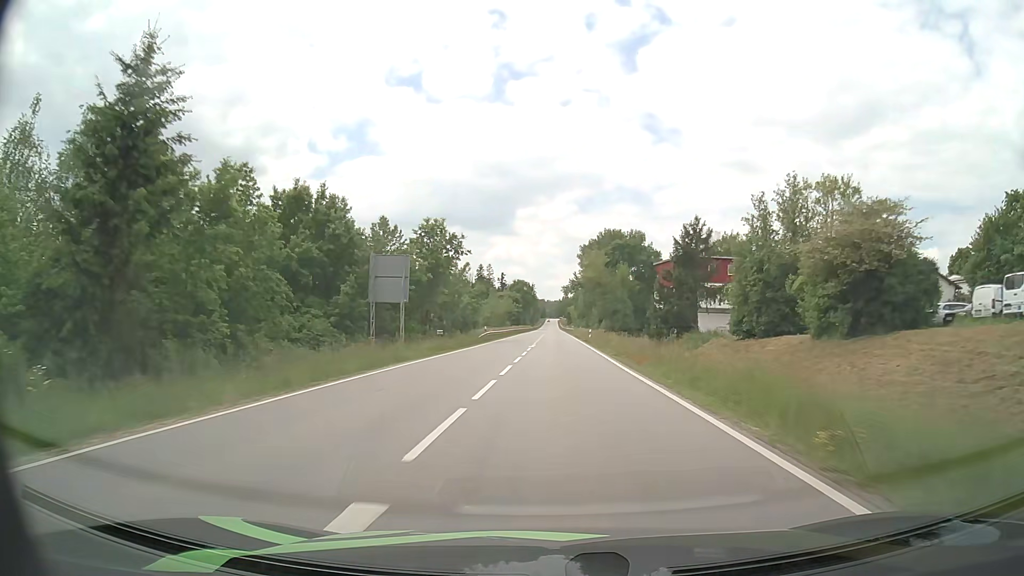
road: secondary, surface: asphalt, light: Day
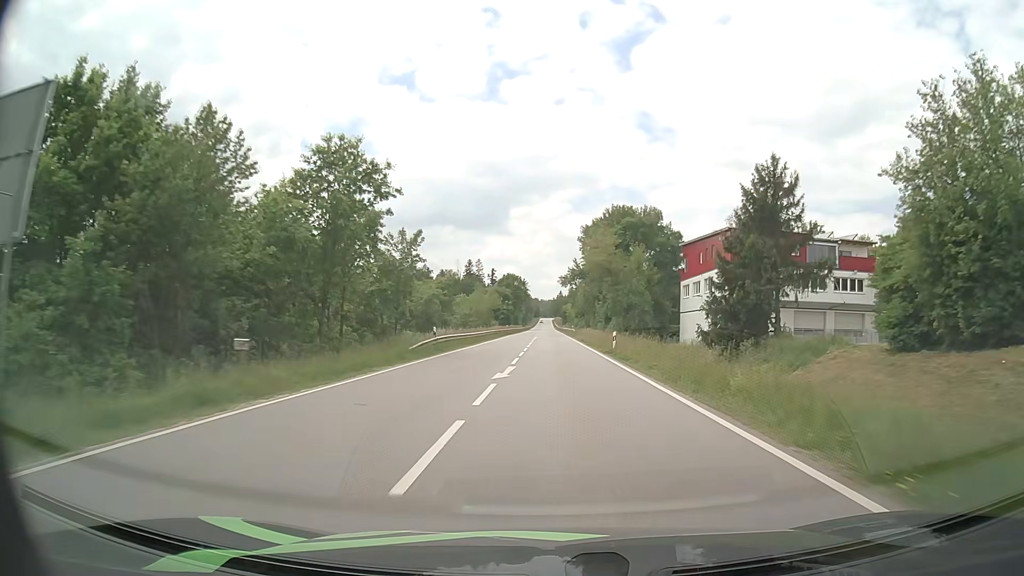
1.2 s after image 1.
(0.0, +24.9) m; 0°
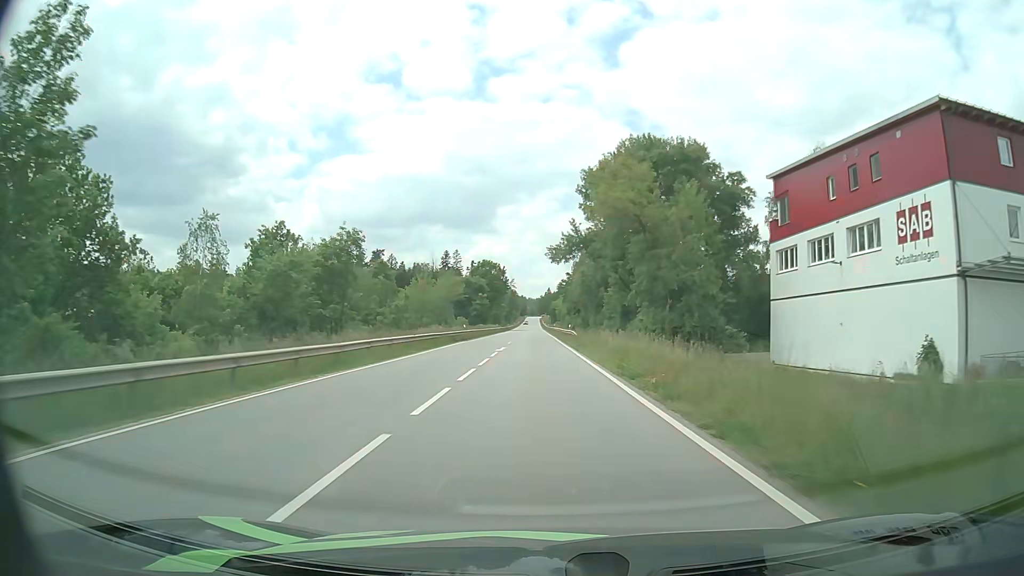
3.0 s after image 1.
(+0.6, +37.5) m; +1°
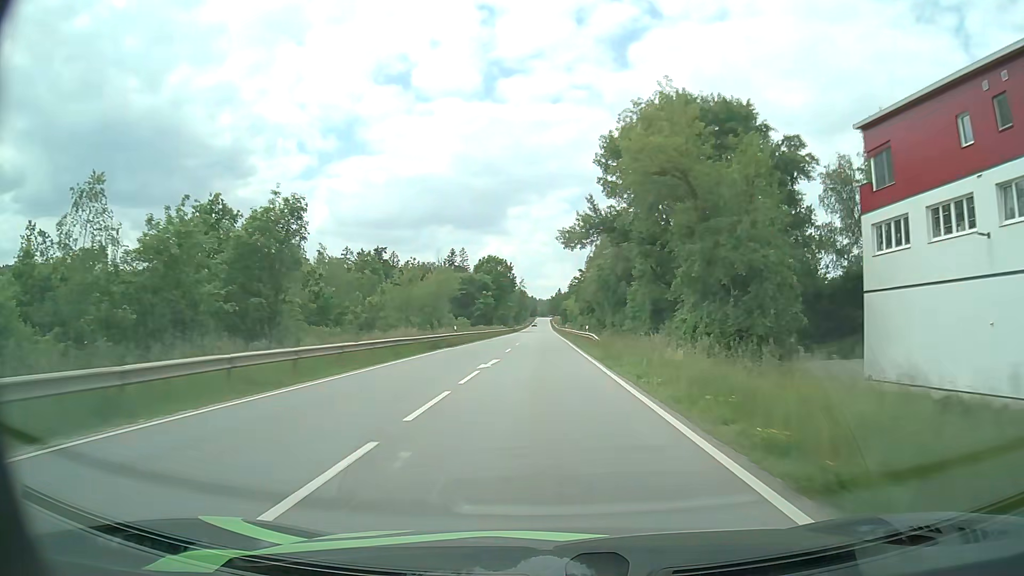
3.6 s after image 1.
(-0.1, +12.5) m; -1°
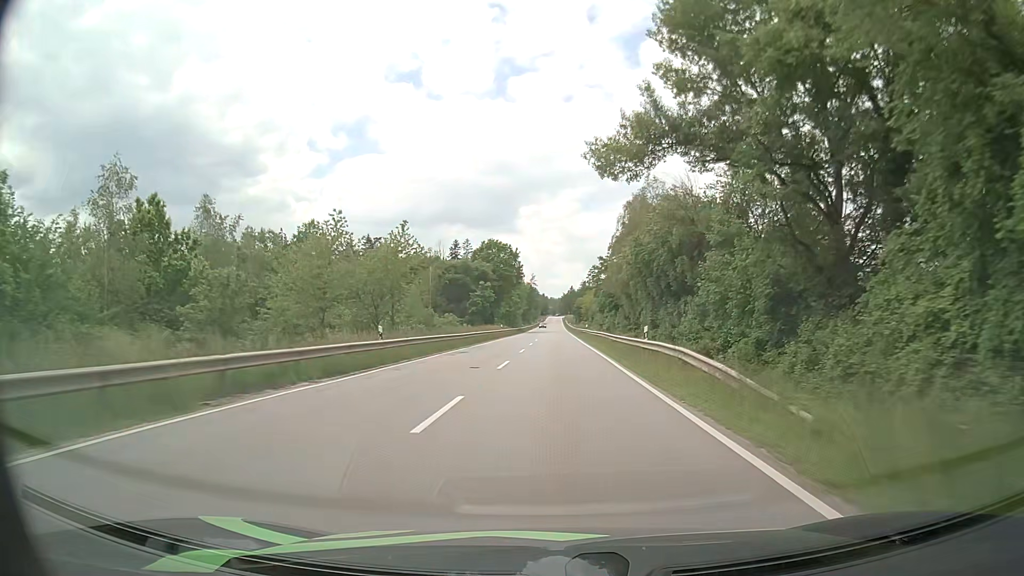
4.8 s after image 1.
(-0.3, +25.2) m; -1°
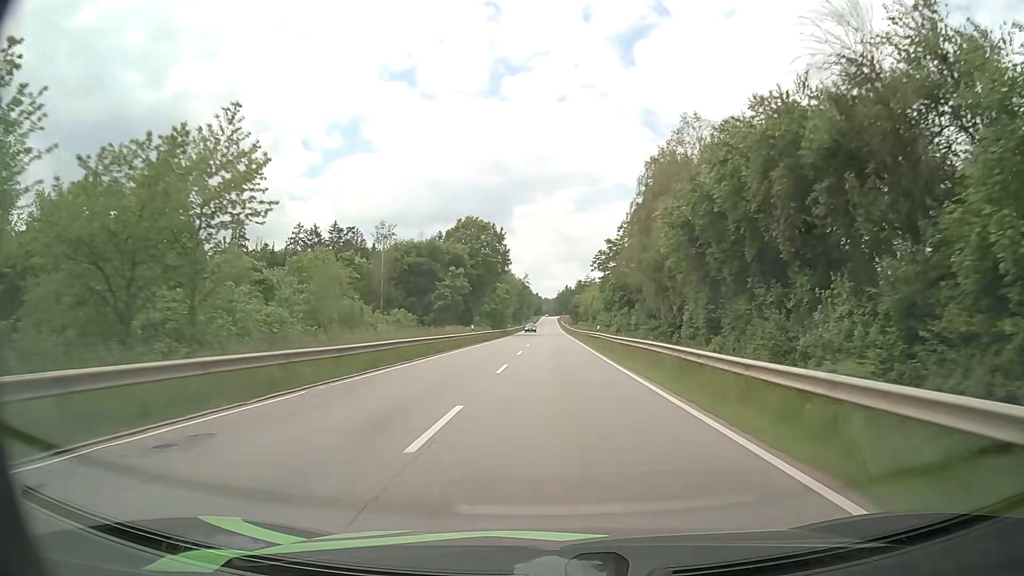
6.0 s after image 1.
(0.0, +25.3) m; 0°
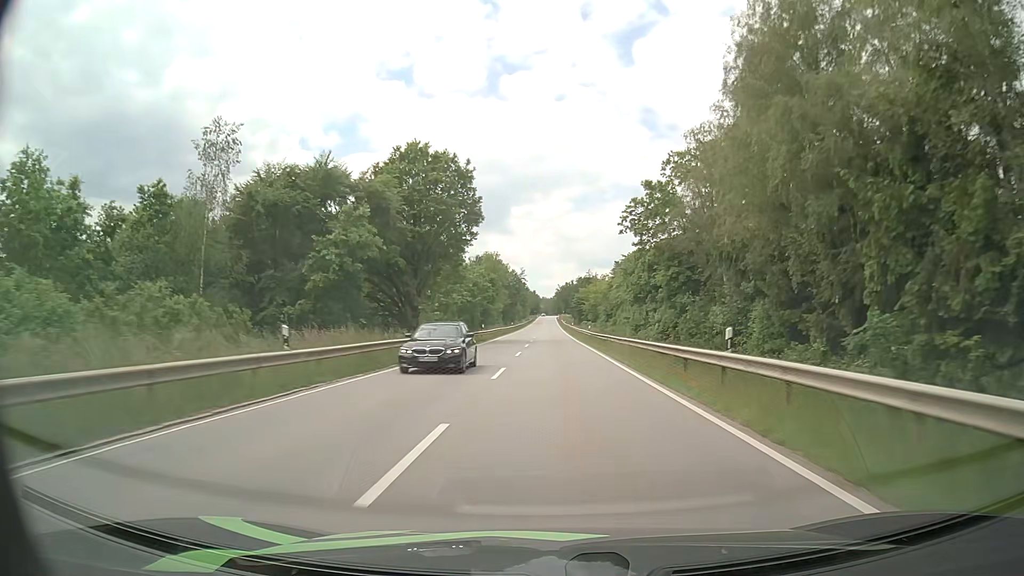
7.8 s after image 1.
(+0.1, +38.1) m; 0°
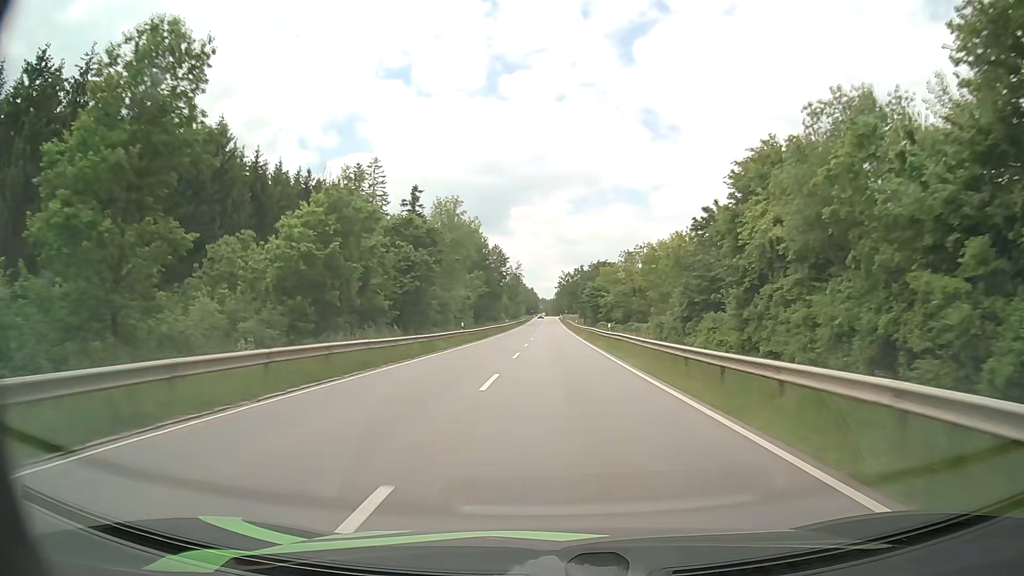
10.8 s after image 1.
(0.0, +63.8) m; 0°
(0, +10) (0, +20) (0, +30) (0, +40) (0, +50) (0, +60) (0, +70) (0, +80) (0, +90) (0, +100) m
